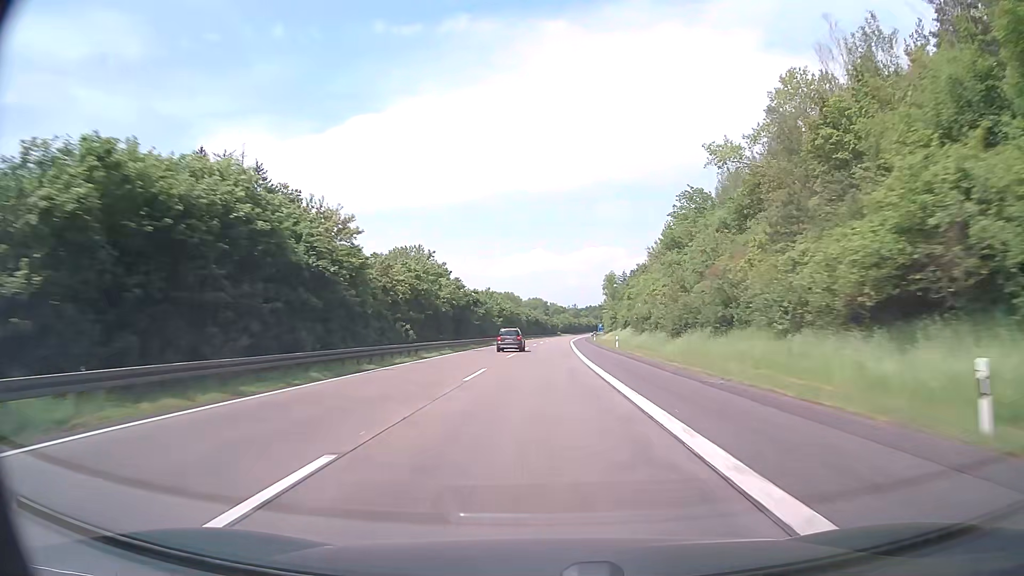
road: motorway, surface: asphalt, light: Day
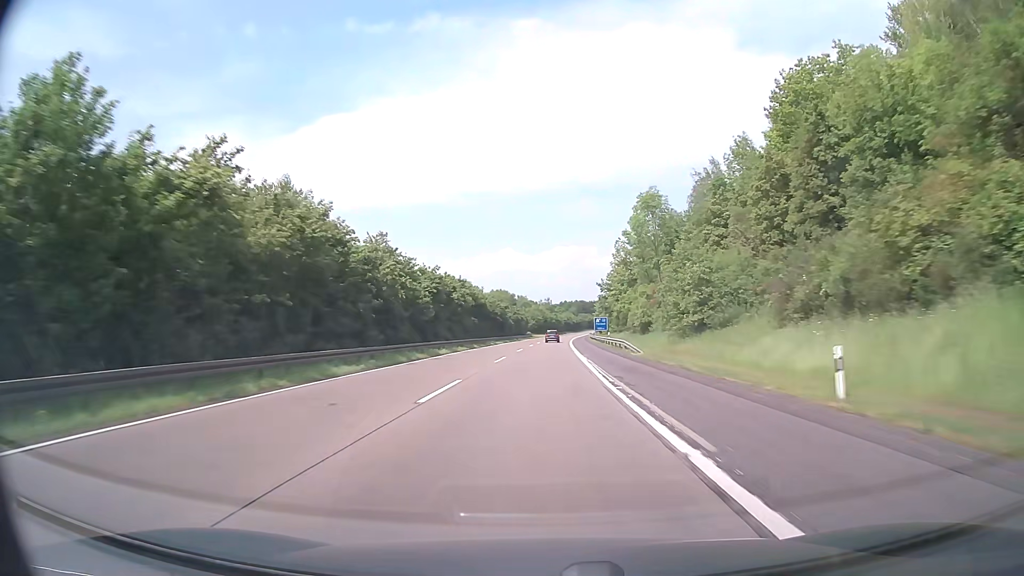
(+2.4, +95.0) m; +3°
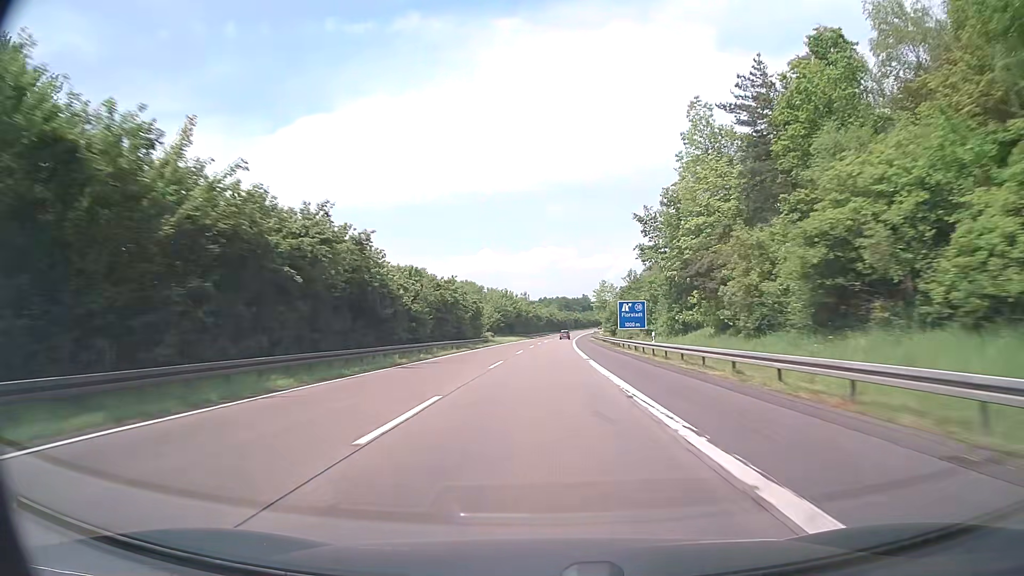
(+1.2, +76.0) m; +2°
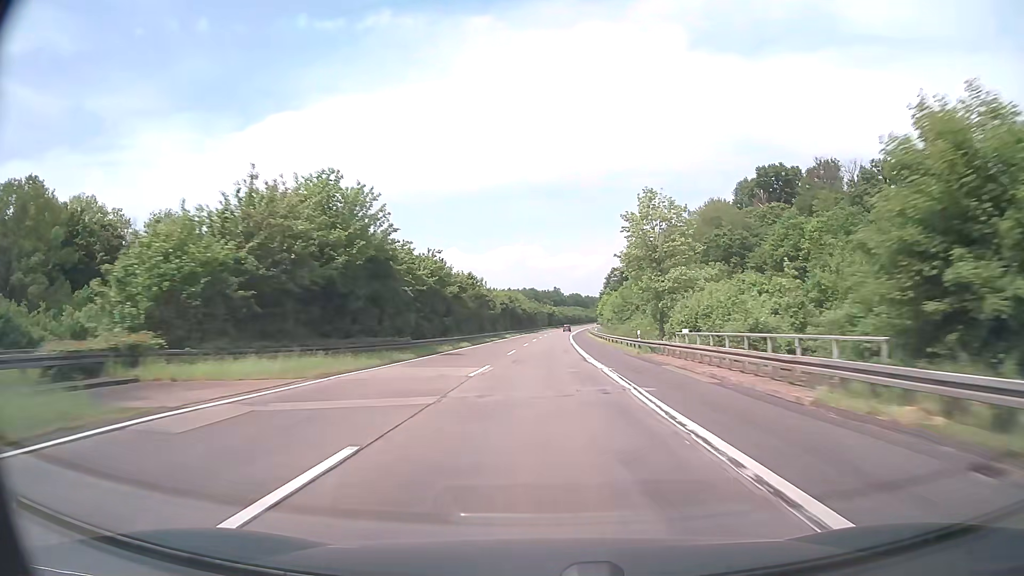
(+1.3, +95.2) m; +2°
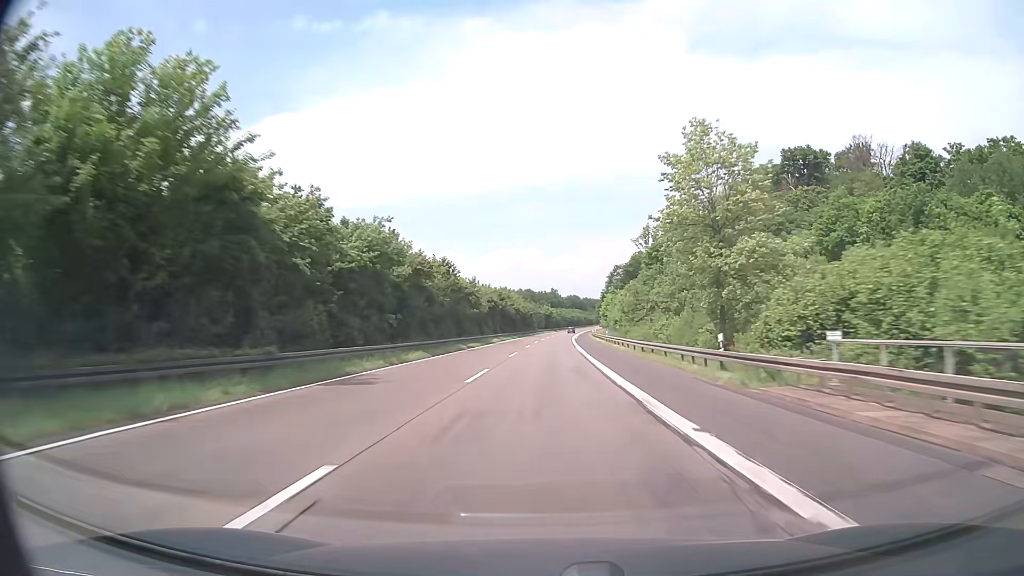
(+0.1, +19.1) m; 0°
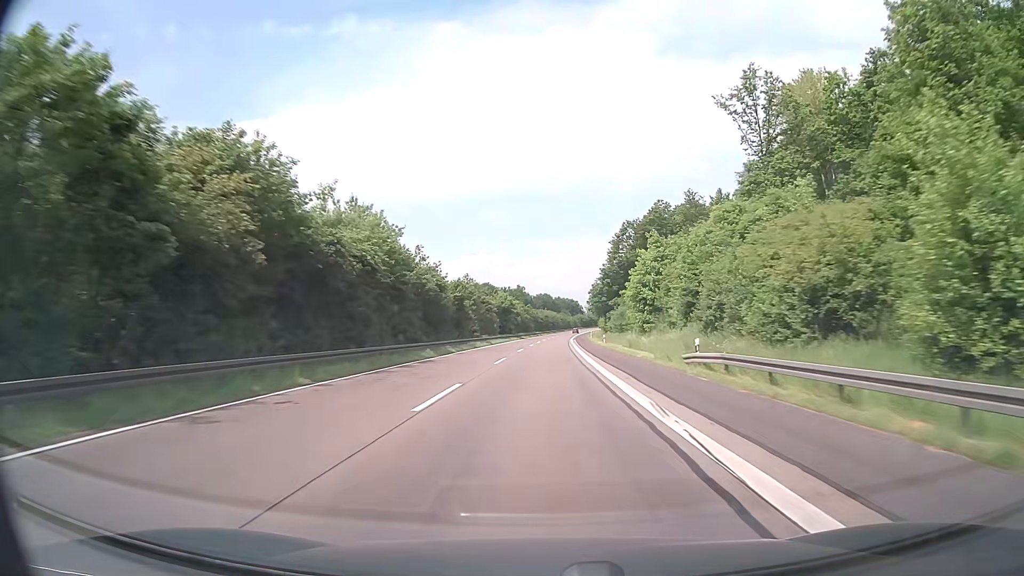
(+2.5, +95.0) m; +3°
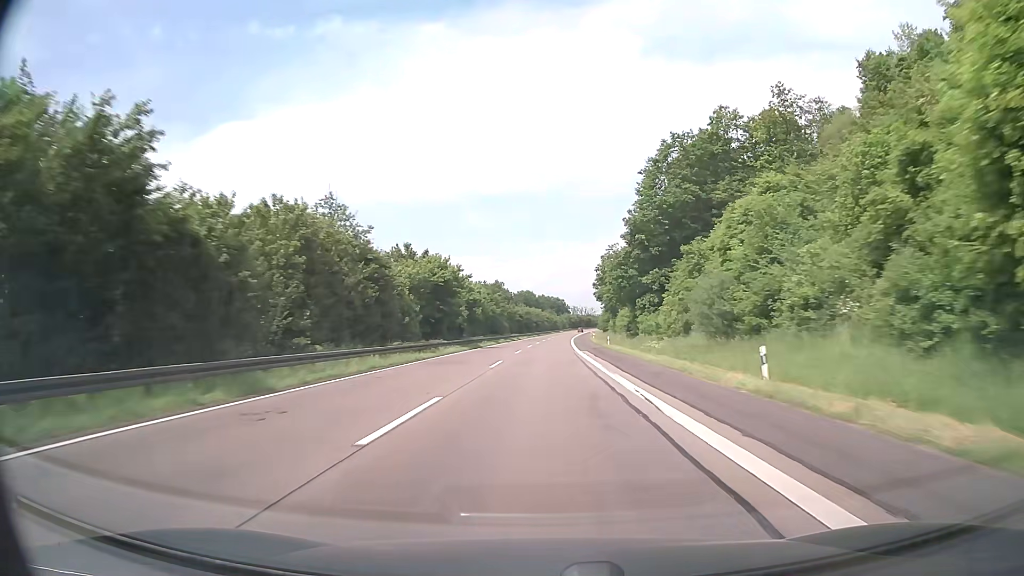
(+0.7, +57.0) m; +1°
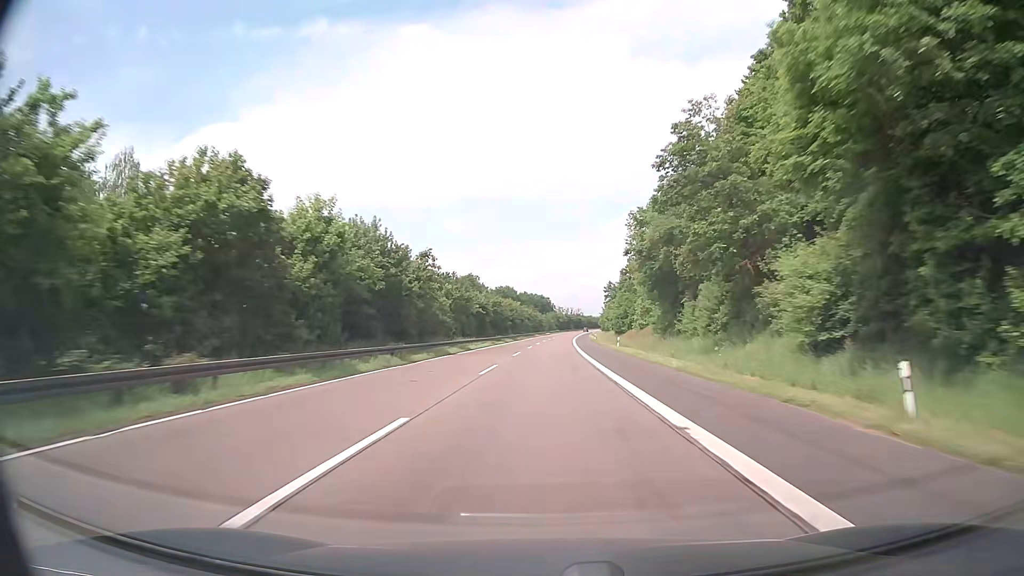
(+0.9, +57.0) m; +2°
(0, +10) (0, +20) (0, +30) (0, +40) (+1, +50) (+1, +60) (+1, +70) (+2, +80) (+2, +90) (+3, +100) m
